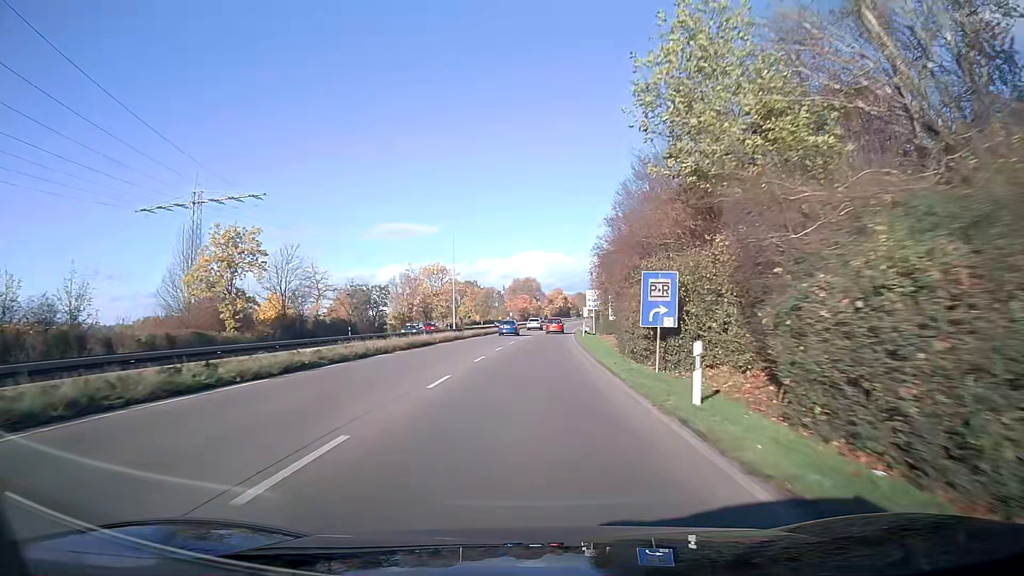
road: trunk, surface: asphalt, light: Day
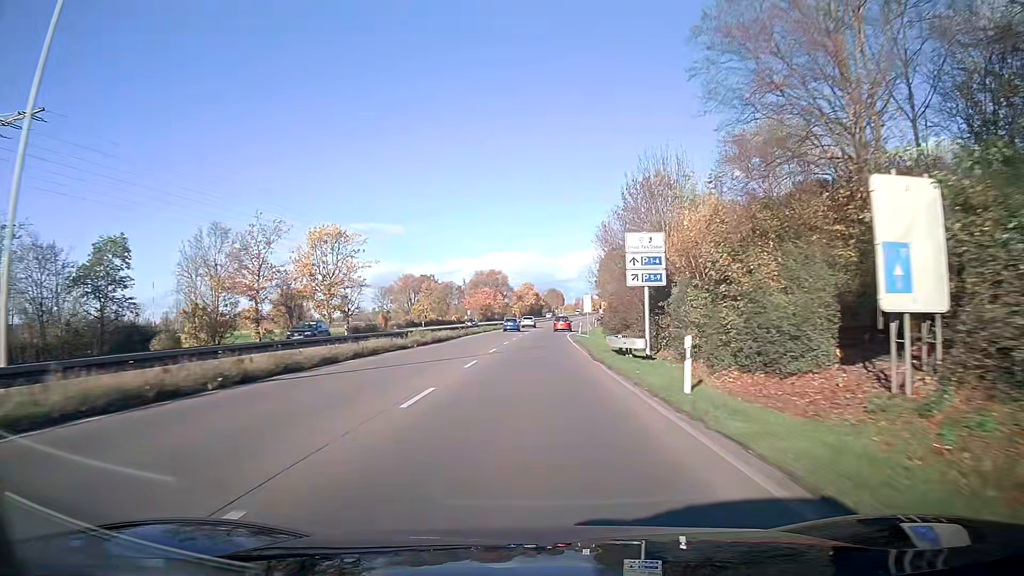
(+1.1, +47.7) m; +3°
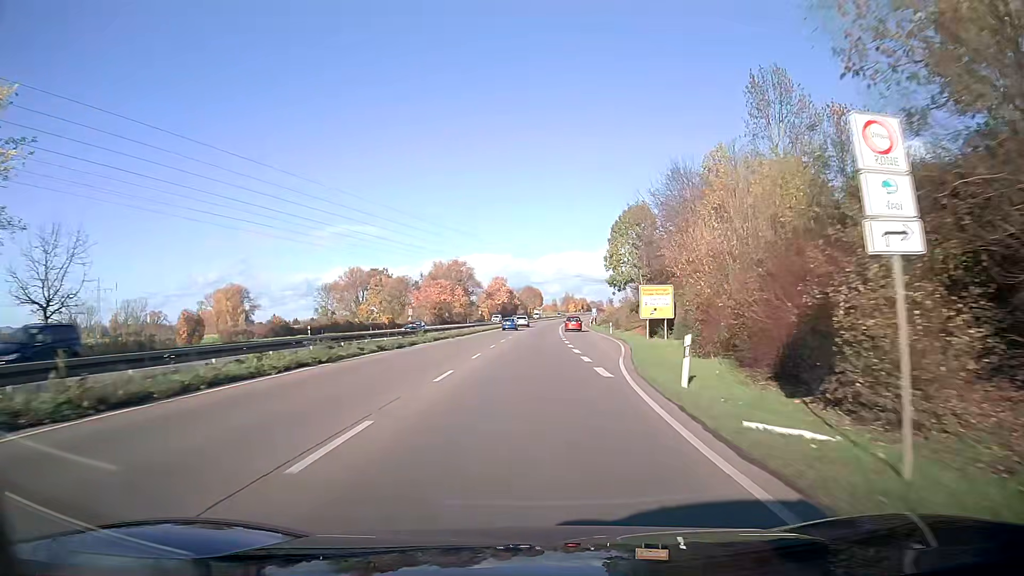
(+0.9, +49.1) m; +2°
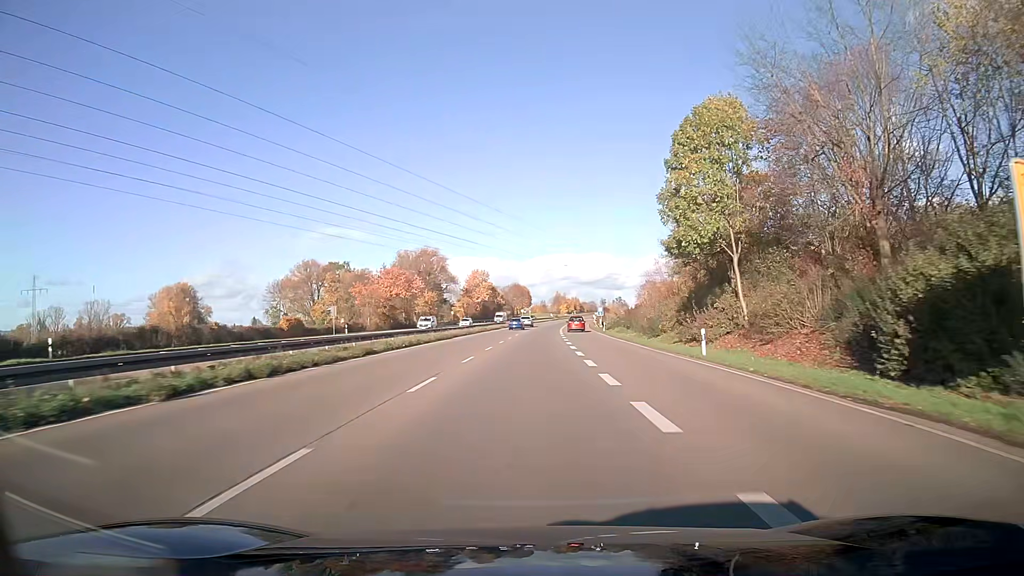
(+0.3, +37.6) m; +1°
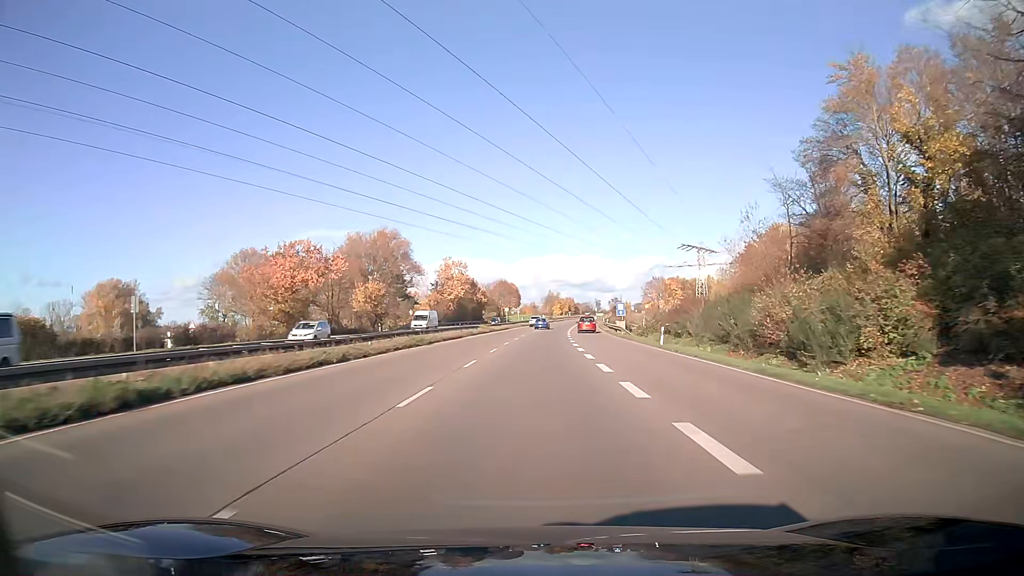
(+0.3, +37.9) m; +1°
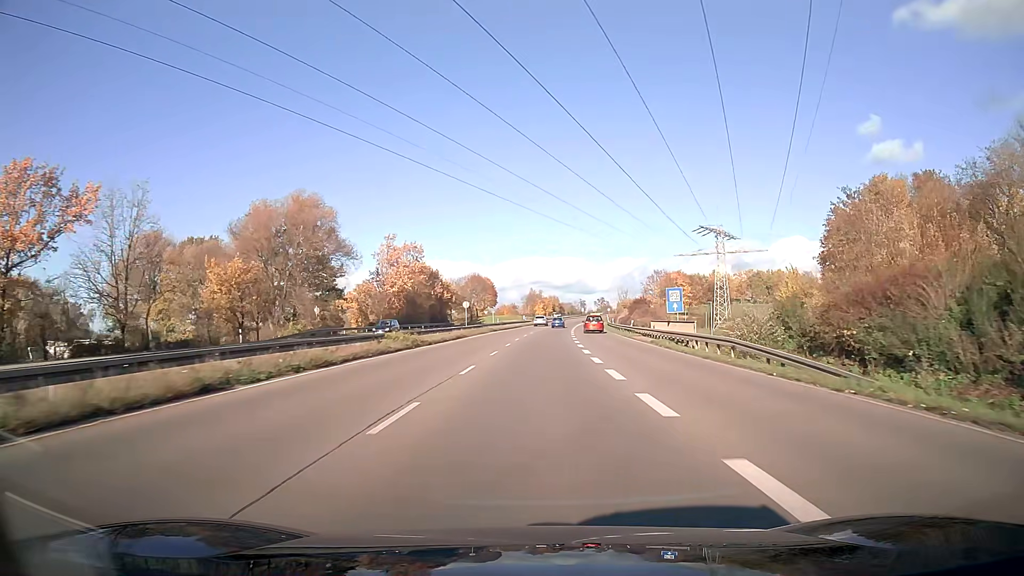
(+0.6, +38.2) m; +2°
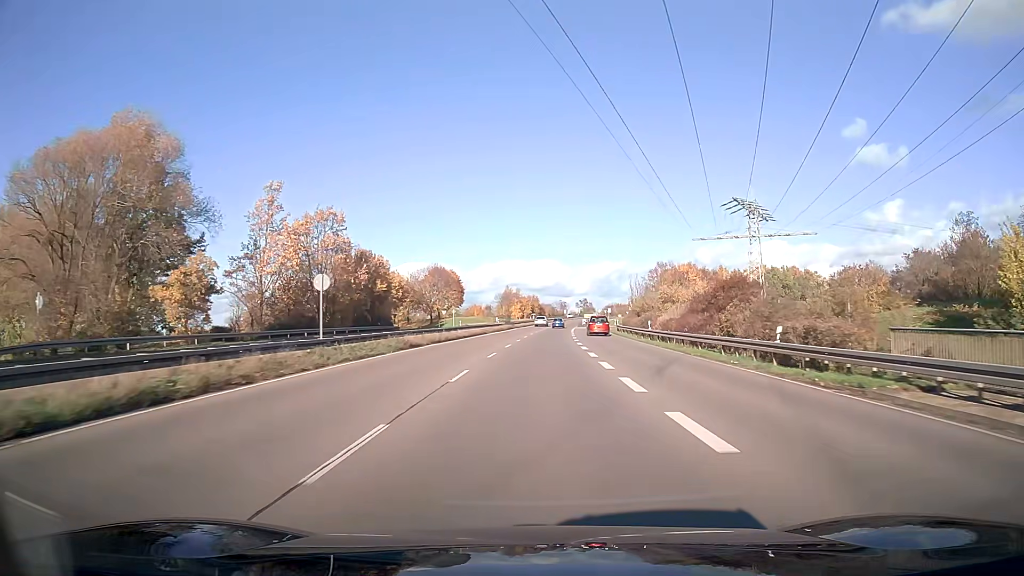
(+0.6, +37.9) m; +2°
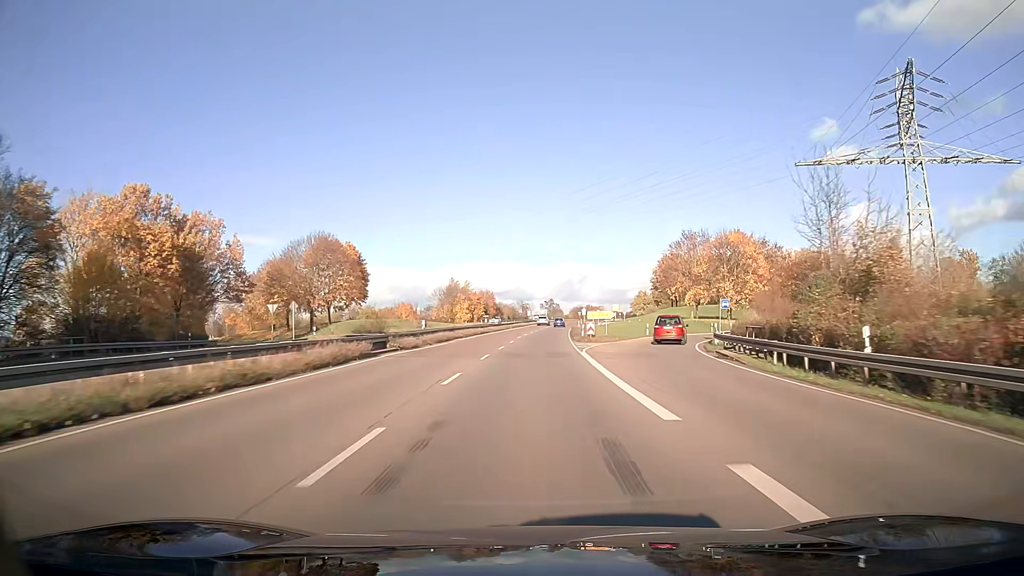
(+1.8, +63.4) m; +3°
